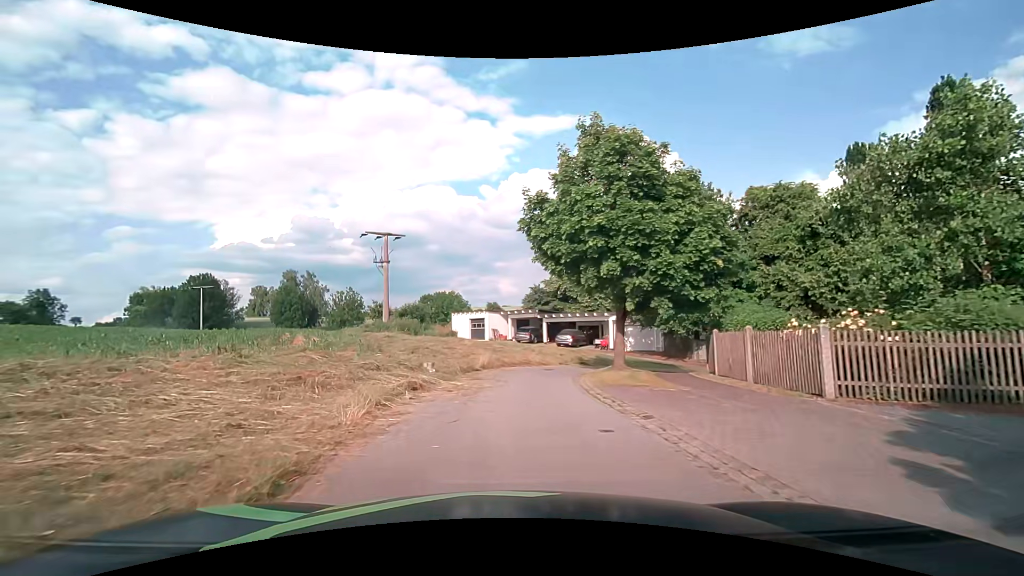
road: residential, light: Day
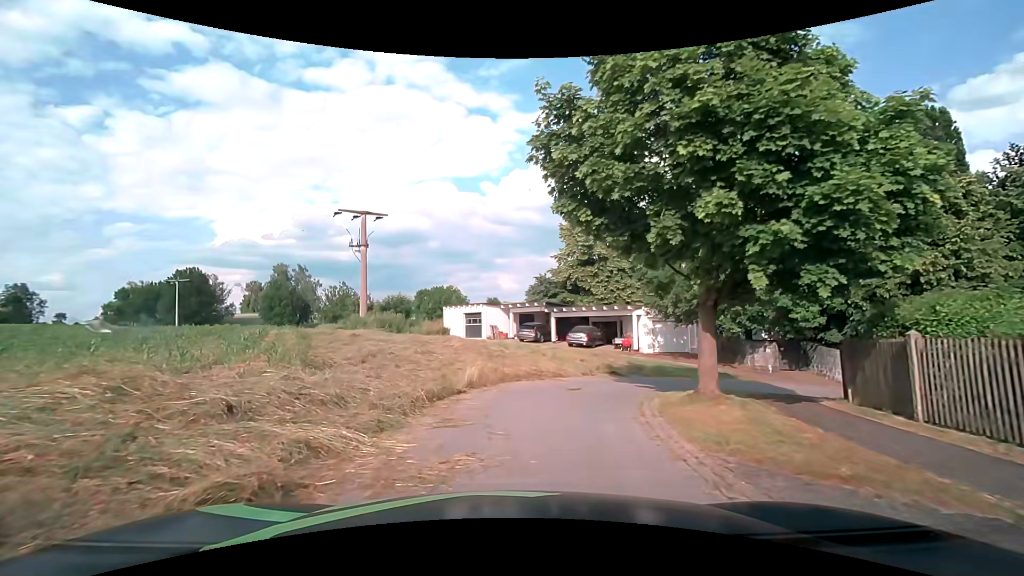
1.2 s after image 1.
(-0.1, +7.4) m; -1°
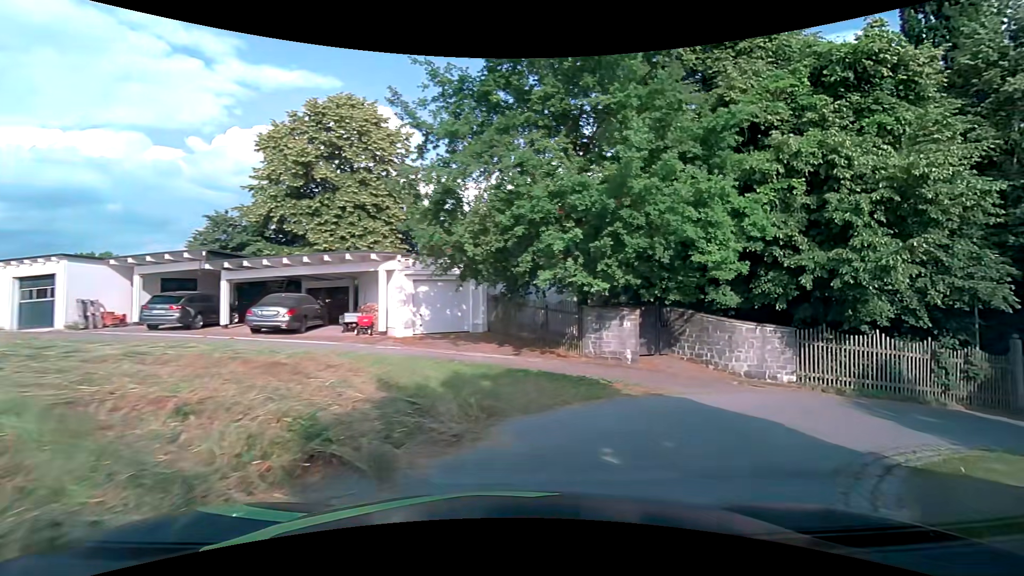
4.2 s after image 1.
(+2.5, +15.1) m; +30°
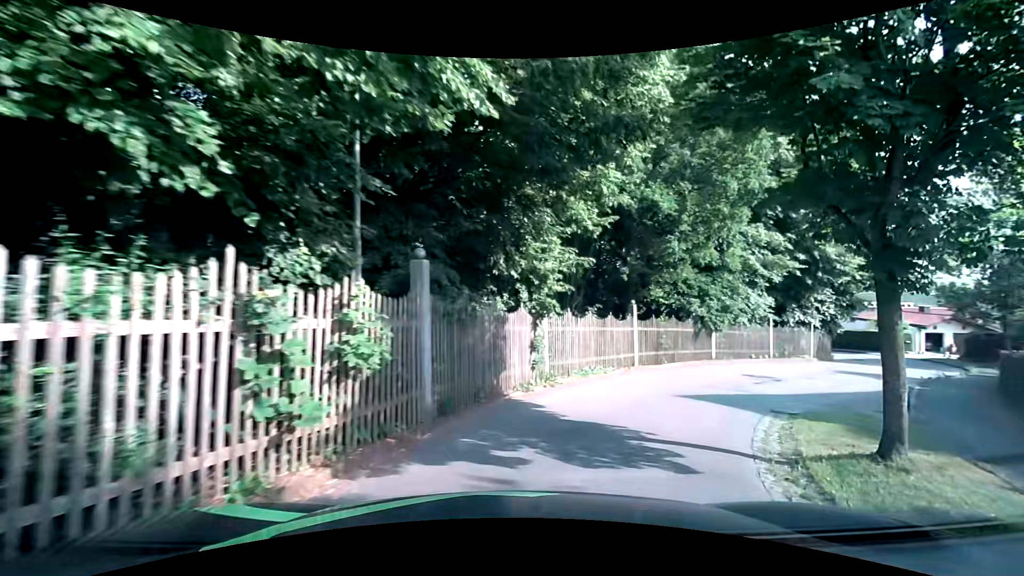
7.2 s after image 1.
(+7.8, +11.5) m; +65°
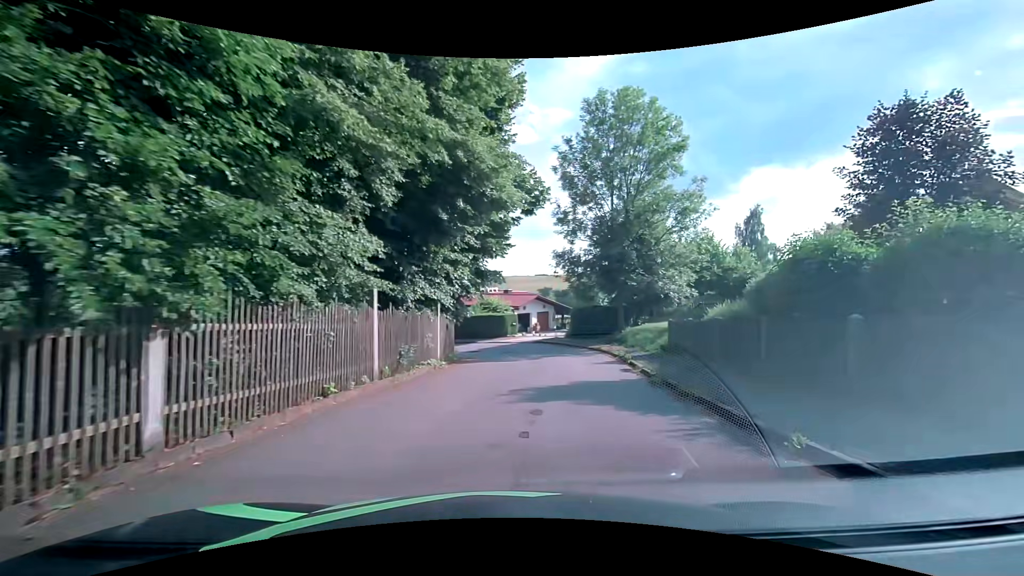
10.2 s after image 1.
(+6.5, +15.7) m; +44°
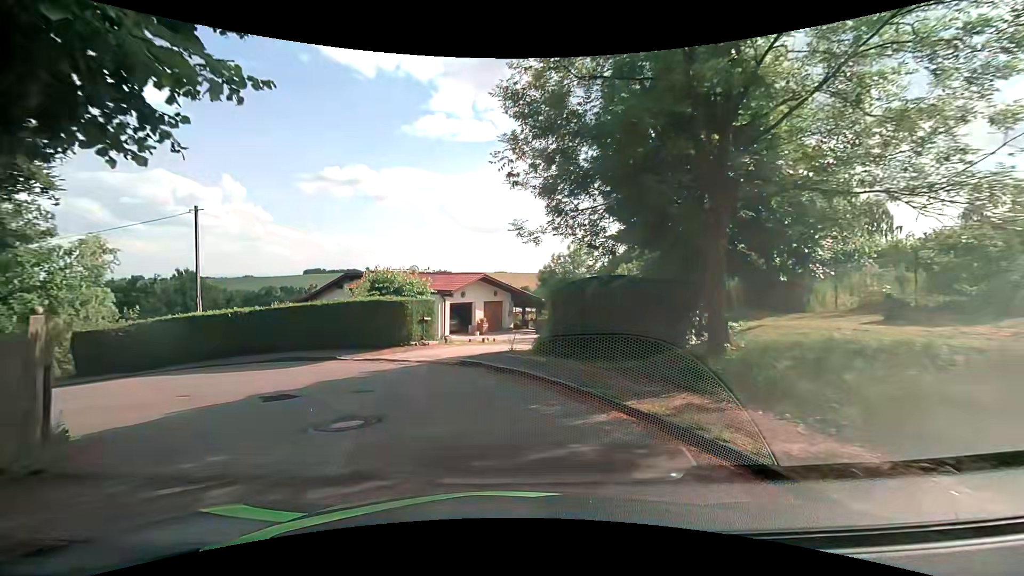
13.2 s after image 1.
(+1.6, +19.3) m; +4°
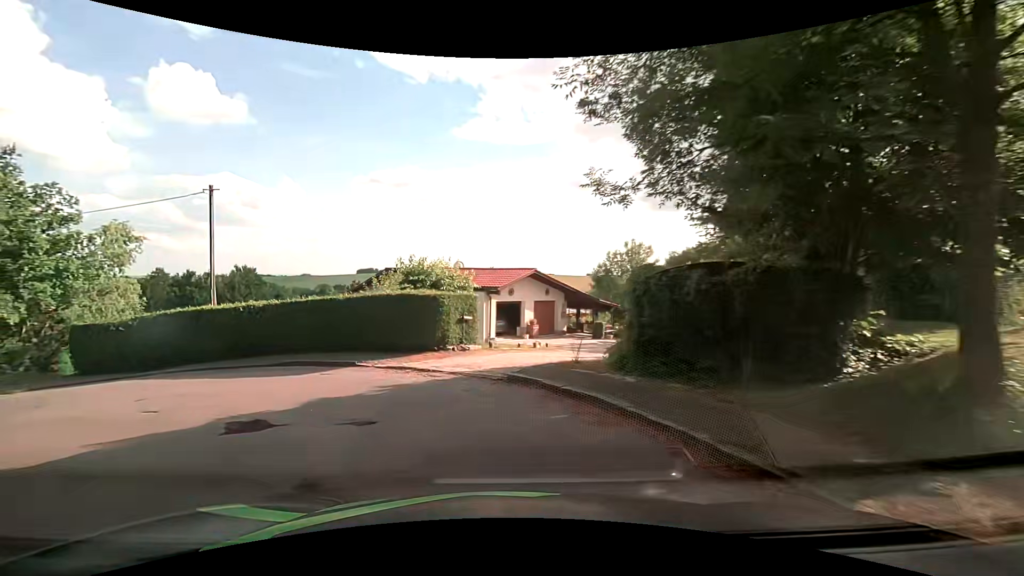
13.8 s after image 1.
(-0.1, +3.6) m; -6°
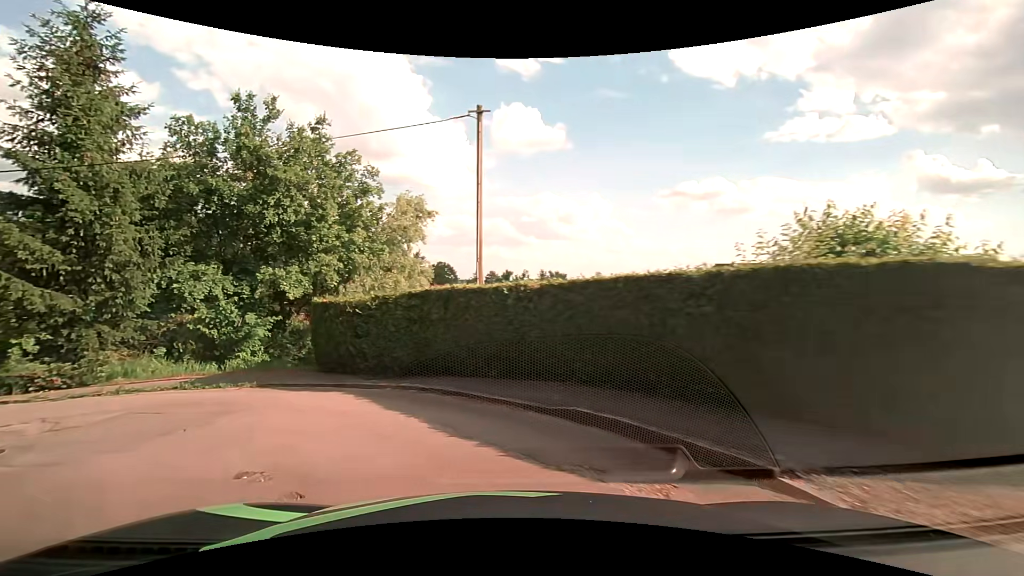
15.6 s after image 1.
(-2.5, +9.2) m; -32°
